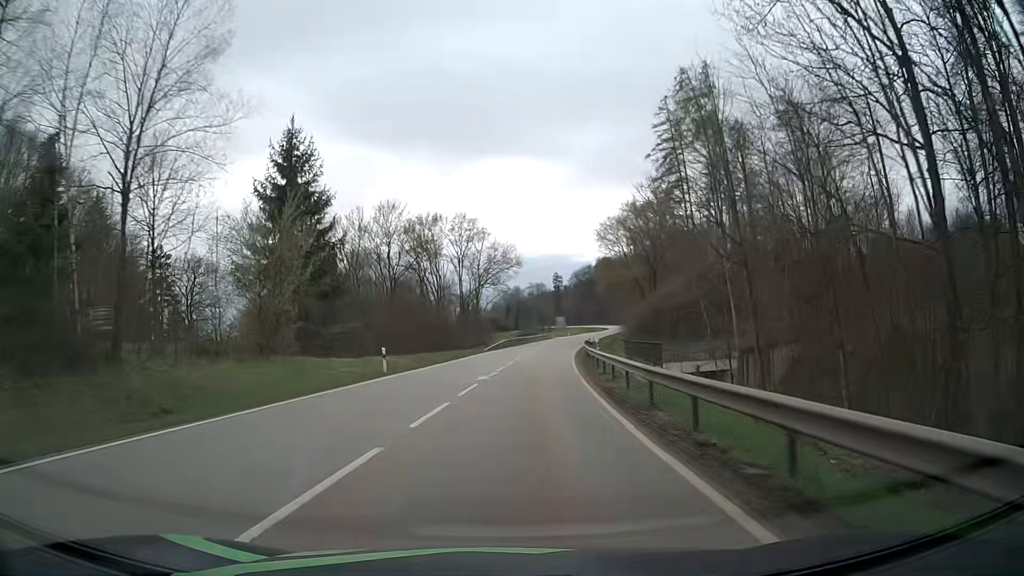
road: secondary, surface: asphalt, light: Day
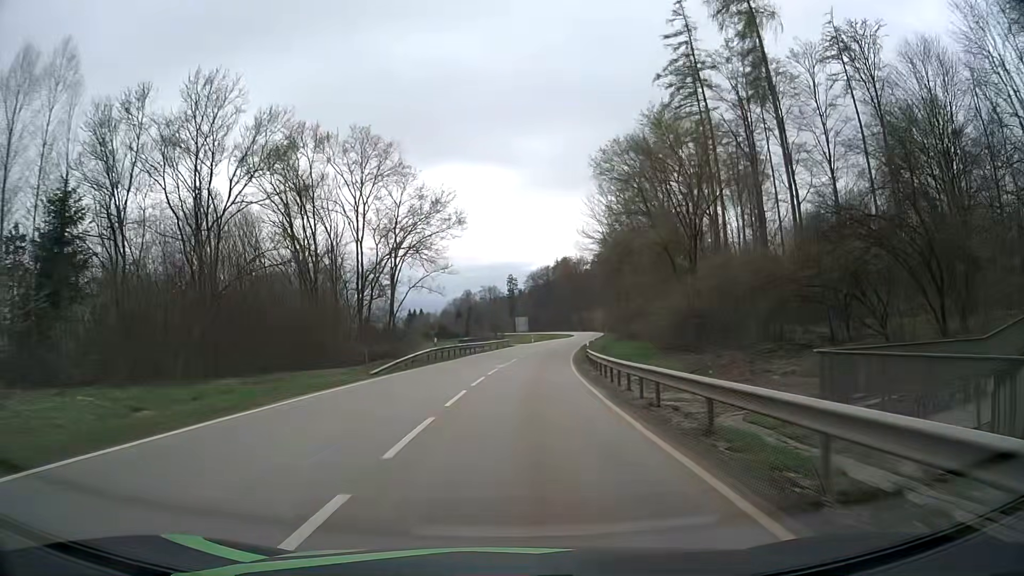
(+1.2, +32.6) m; +4°
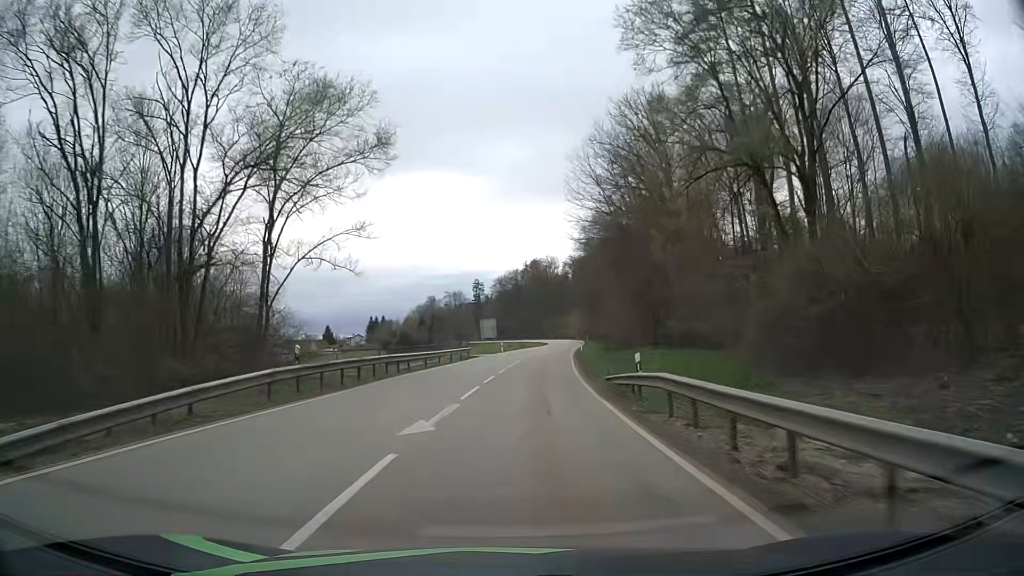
(+0.5, +21.7) m; +3°
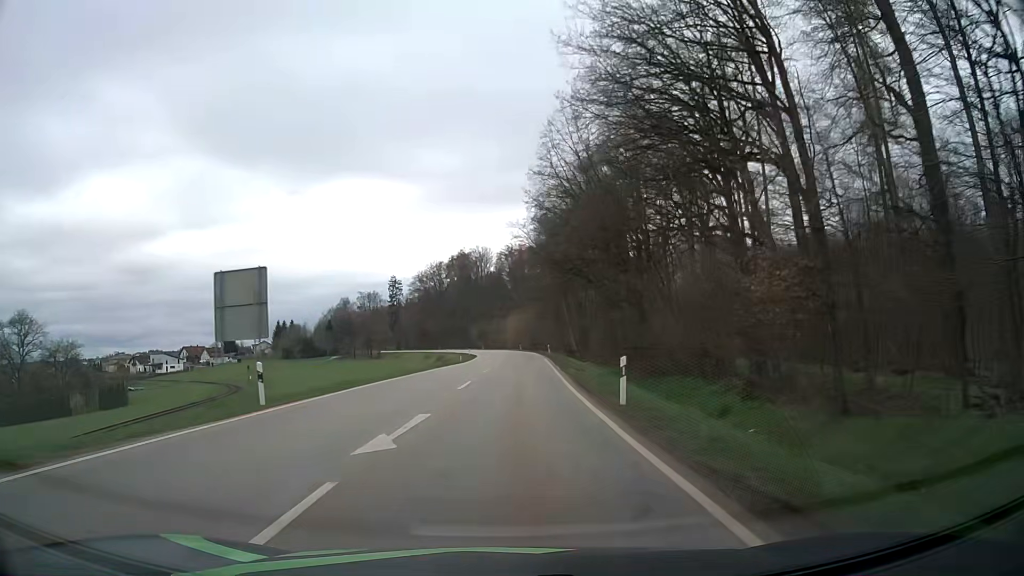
(+3.7, +55.9) m; +6°
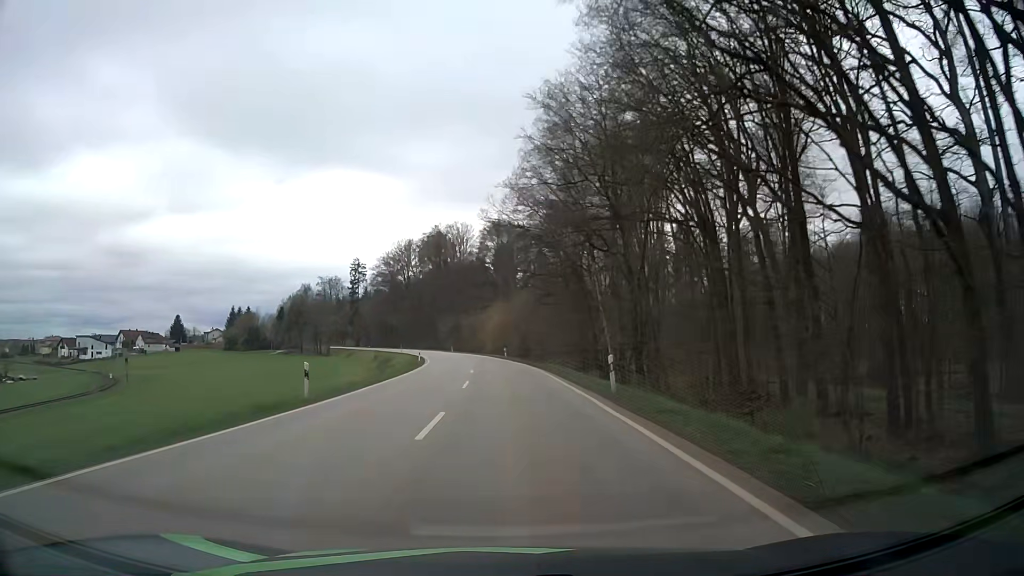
(+0.5, +46.6) m; +1°
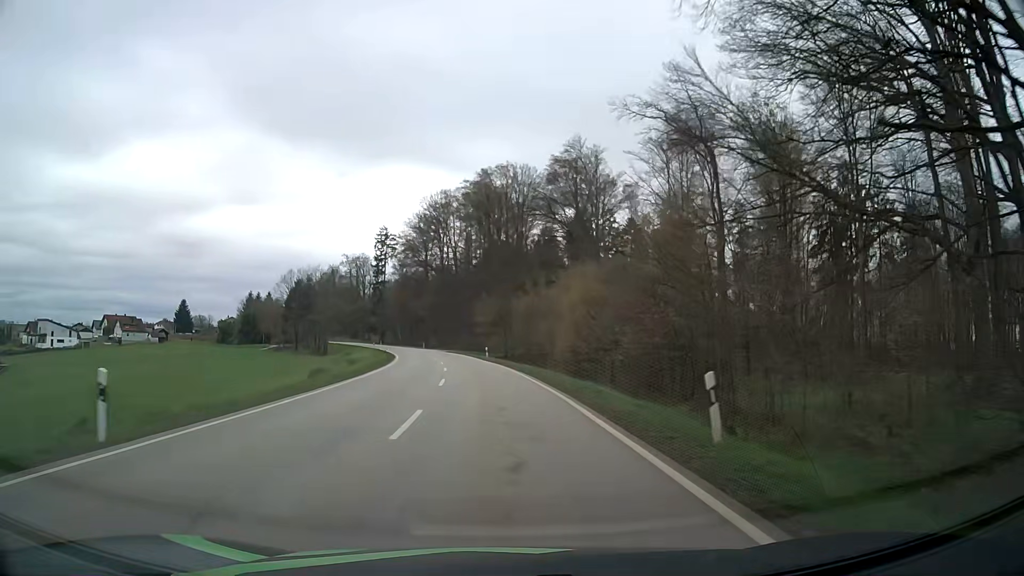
(-1.9, +60.2) m; -5°
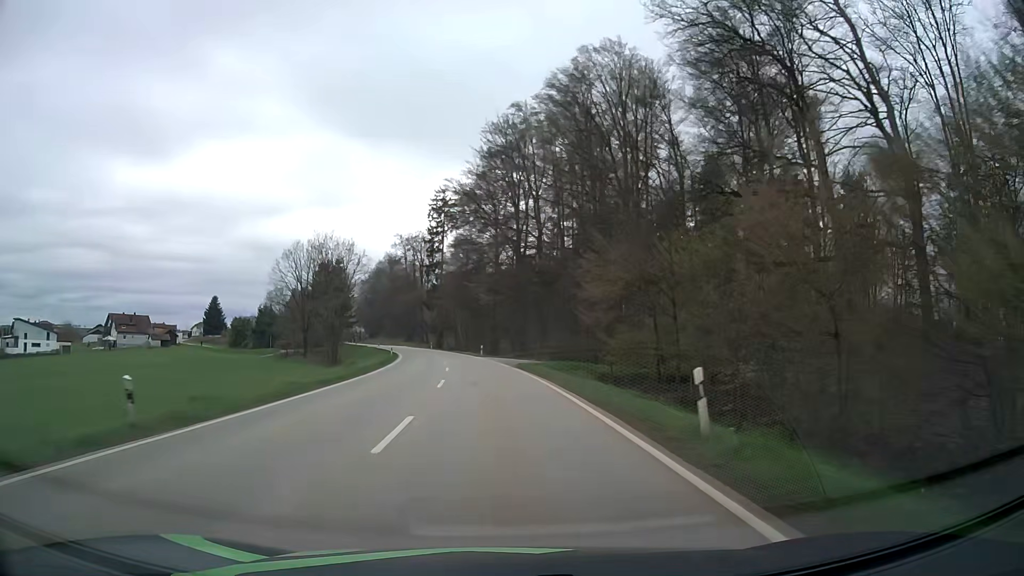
(-3.2, +49.5) m; -8°
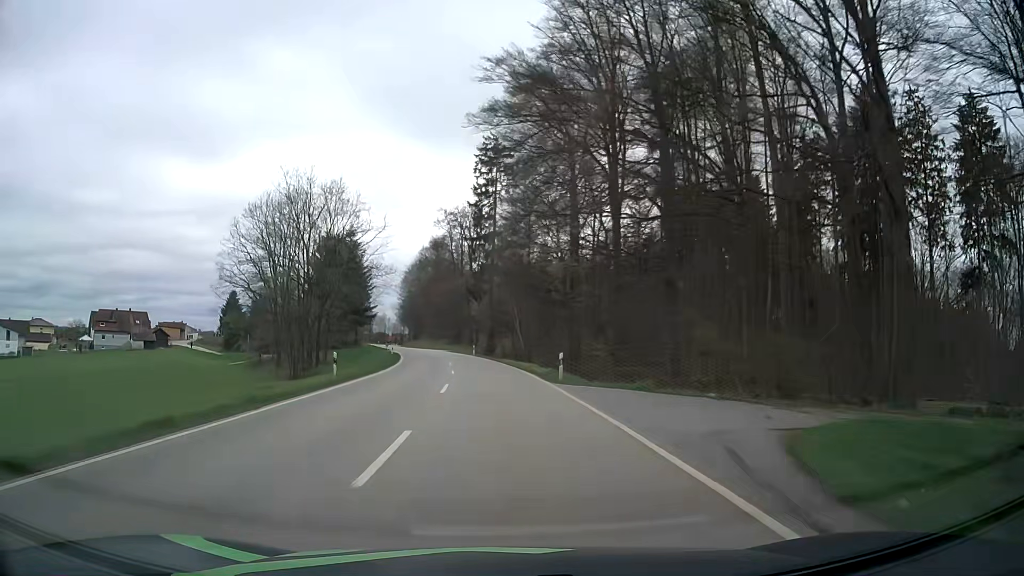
(-1.8, +37.9) m; -5°
(0, +10) (0, +20) (-1, +30) (-2, +40) (-3, +50) (-4, +60) (-6, +70) (-7, +80) (-9, +89) (-12, +99) m
